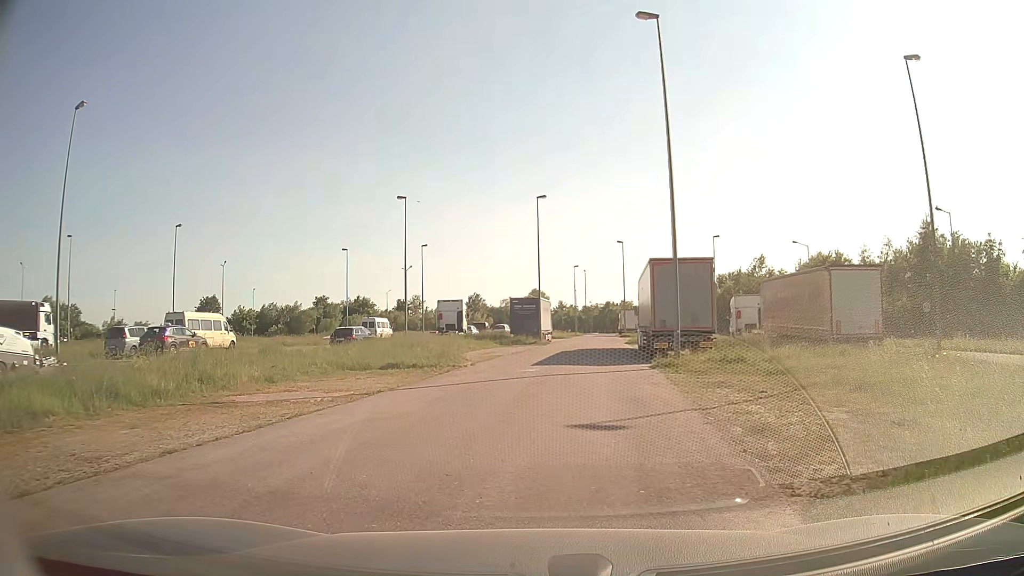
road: service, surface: asphalt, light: Day
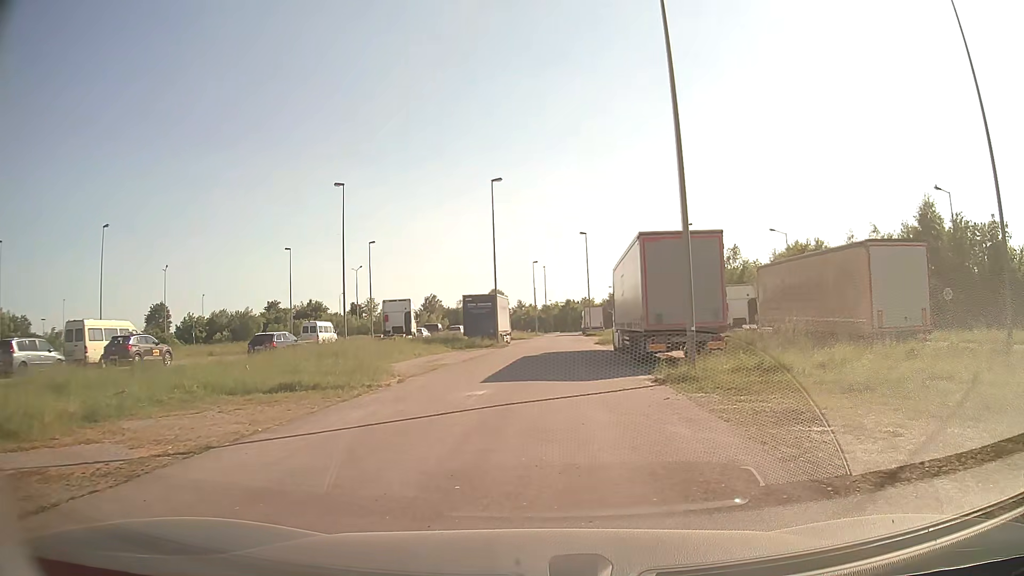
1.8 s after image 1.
(0.0, +6.8) m; +3°
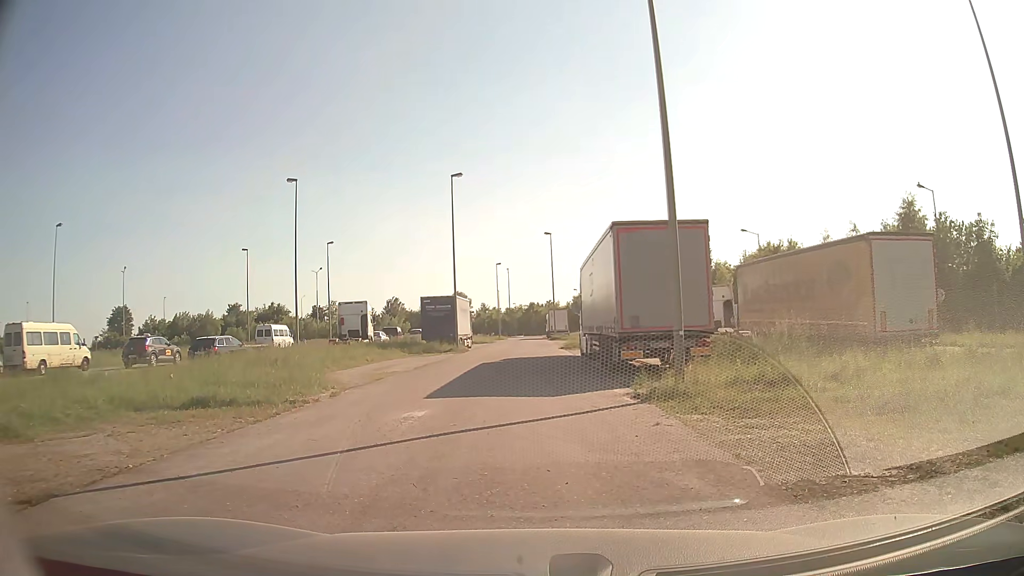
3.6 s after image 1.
(0.0, +2.4) m; +2°
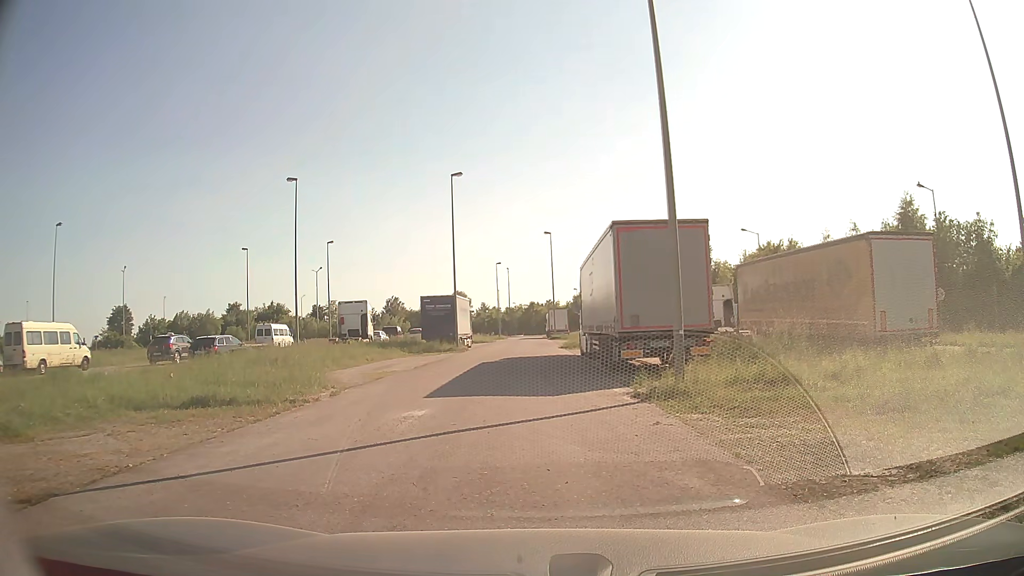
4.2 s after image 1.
(0.0, 0.0) m; 0°
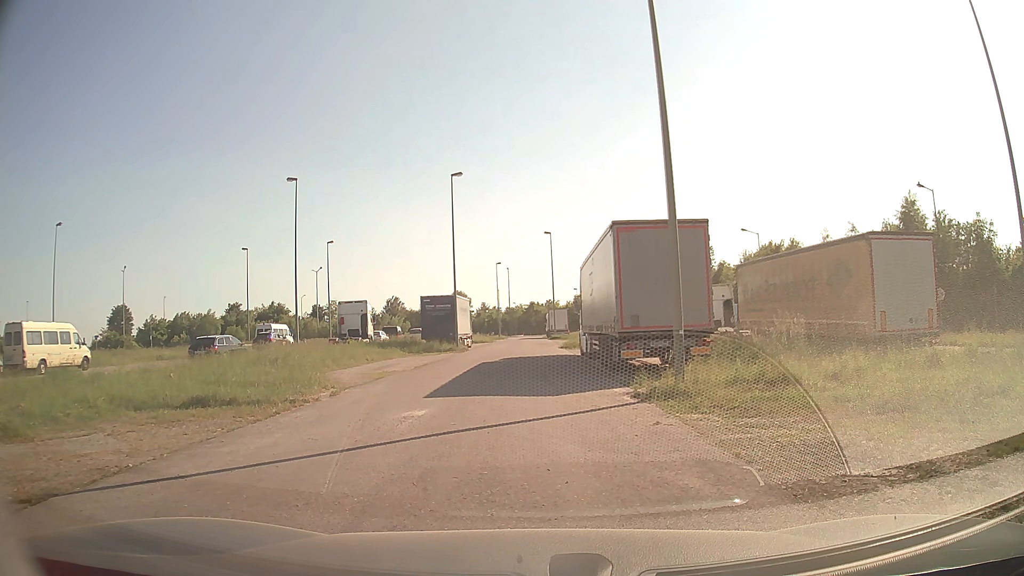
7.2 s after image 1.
(0.0, 0.0) m; 0°
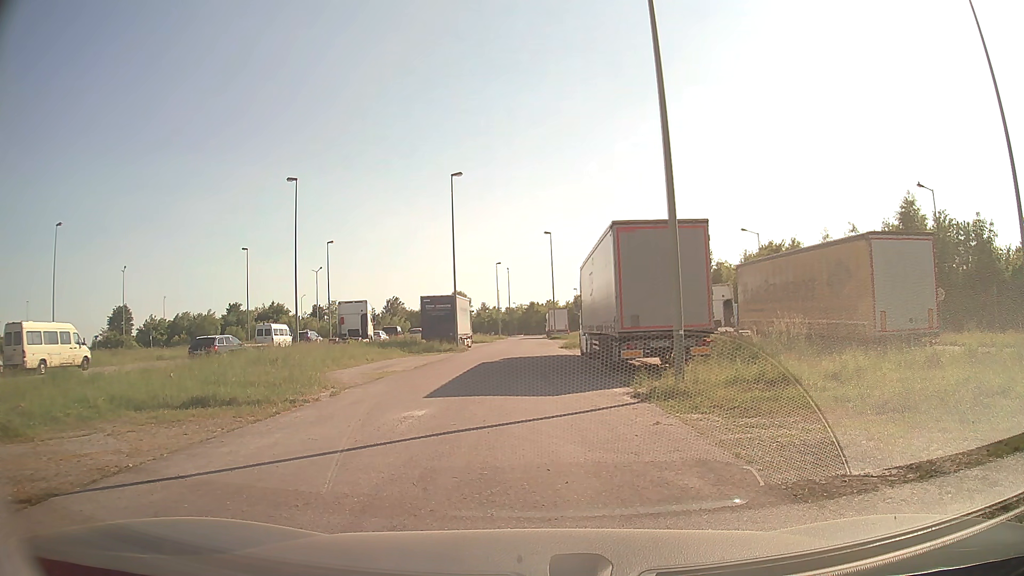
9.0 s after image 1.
(0.0, 0.0) m; 0°
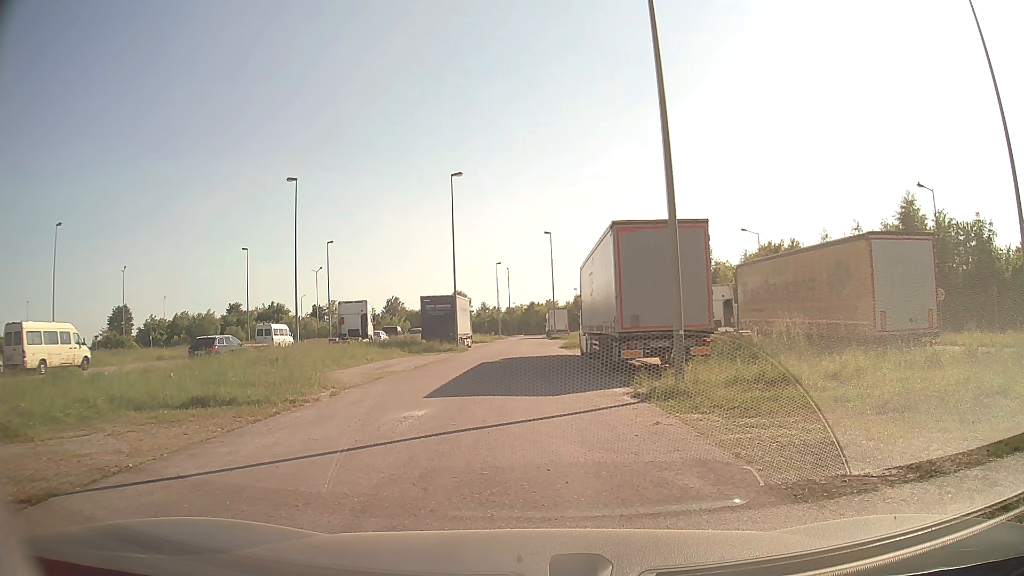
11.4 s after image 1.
(0.0, 0.0) m; 0°
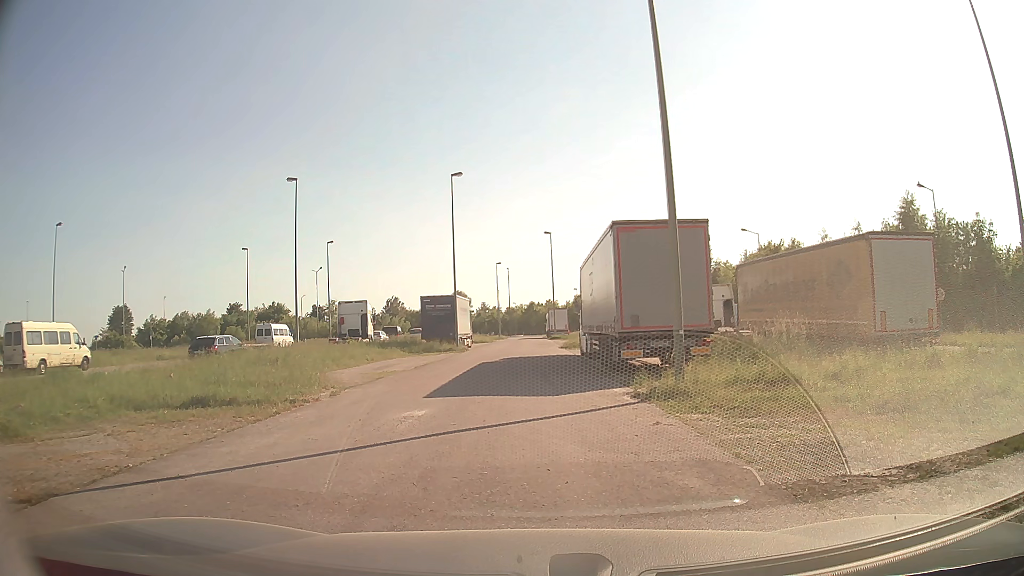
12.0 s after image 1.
(0.0, 0.0) m; 0°
(0, +10) (-1, +20) (-1, +30) (0, +40) (0, +50) (0, +60) (0, +70) (0, +80) (0, +90) (0, +100) m
